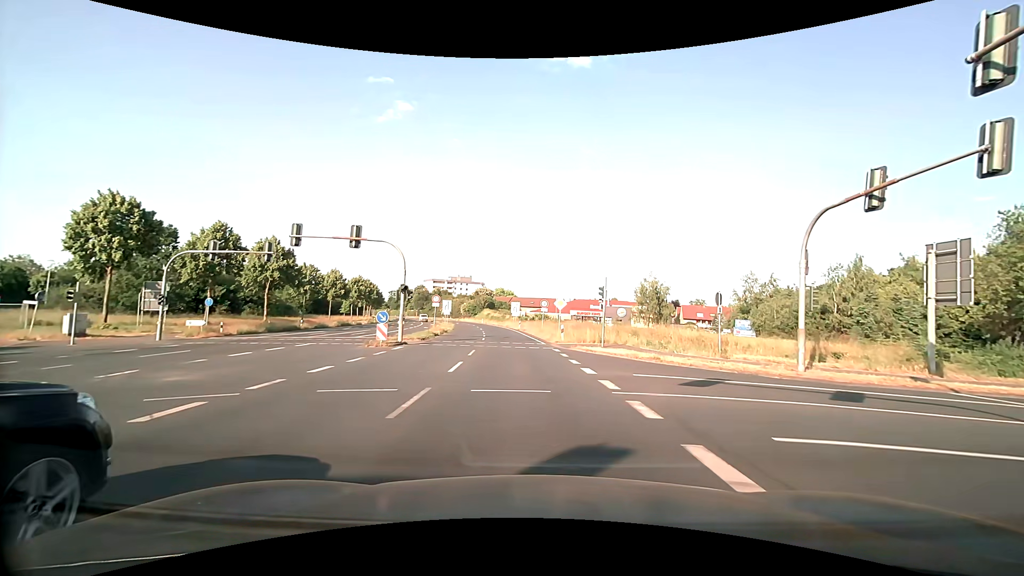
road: primary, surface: asphalt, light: Day
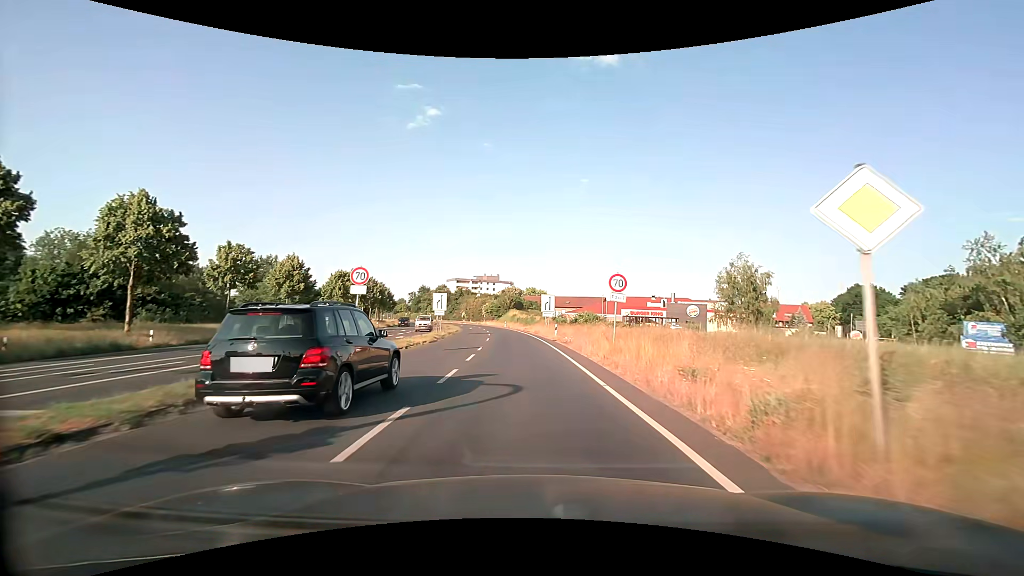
(-0.3, +28.3) m; -3°
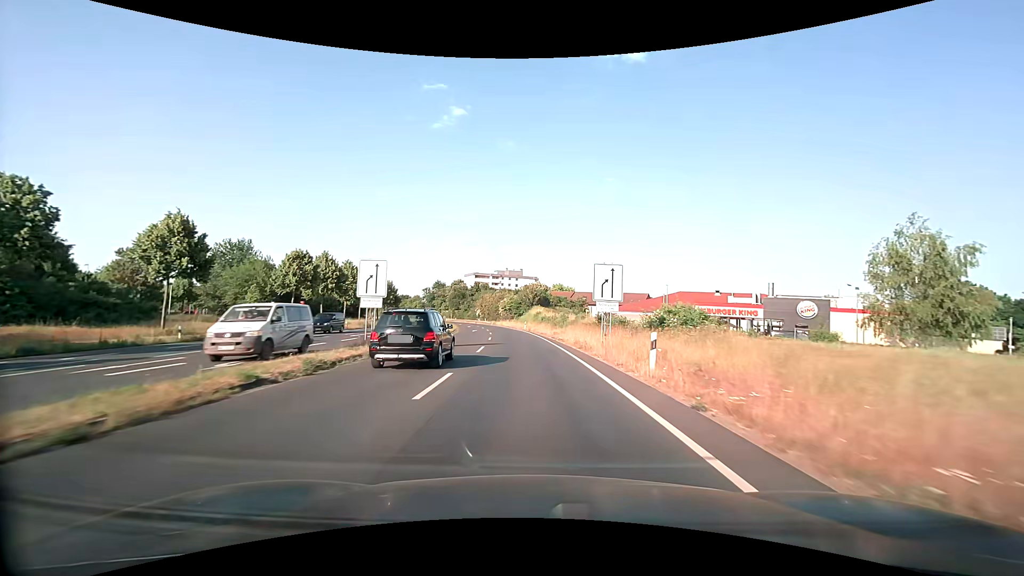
(-0.6, +26.1) m; -3°
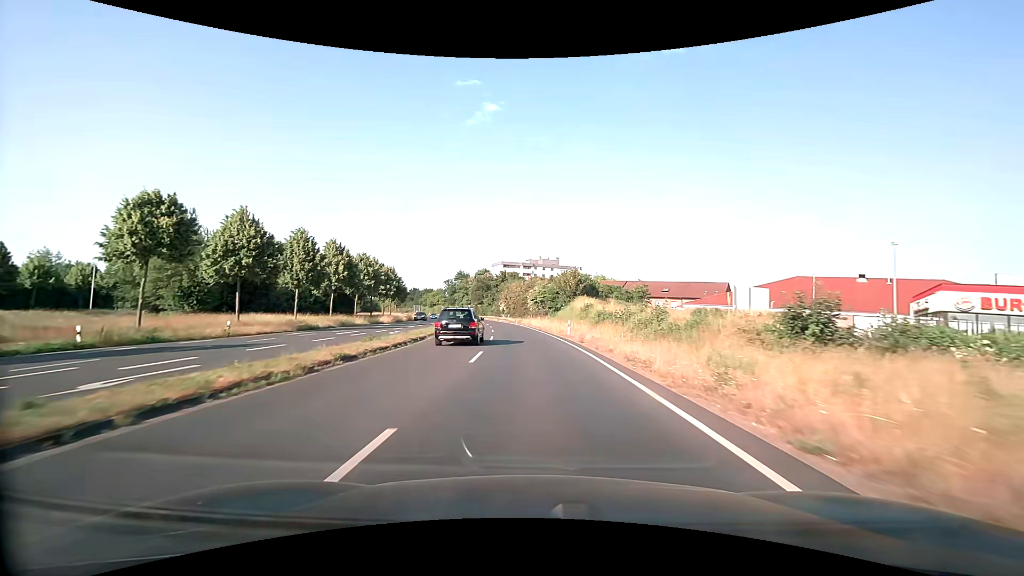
(-0.9, +30.9) m; -4°
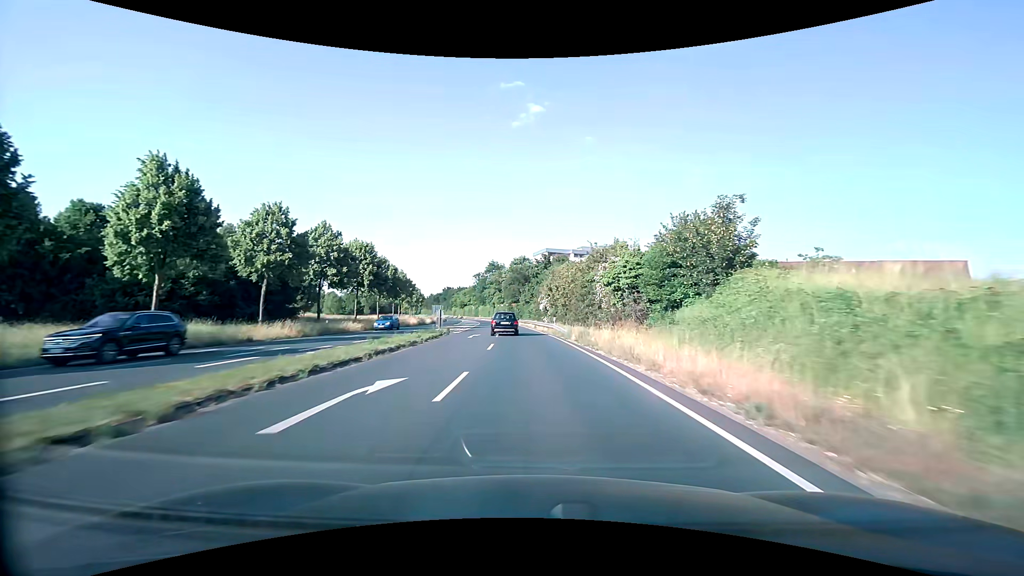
(-1.9, +42.3) m; -6°
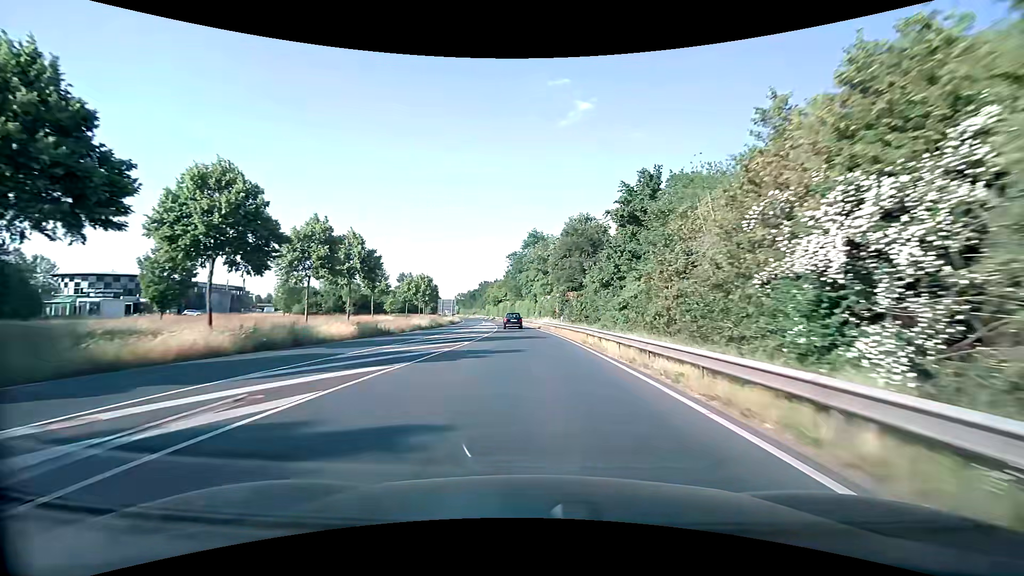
(-2.8, +53.5) m; -6°
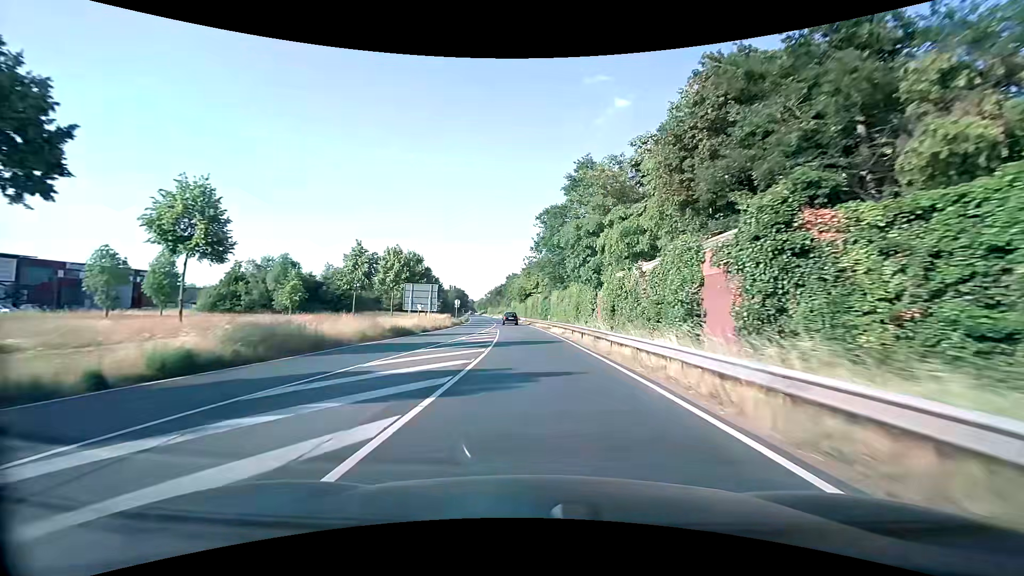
(-1.6, +42.9) m; -4°
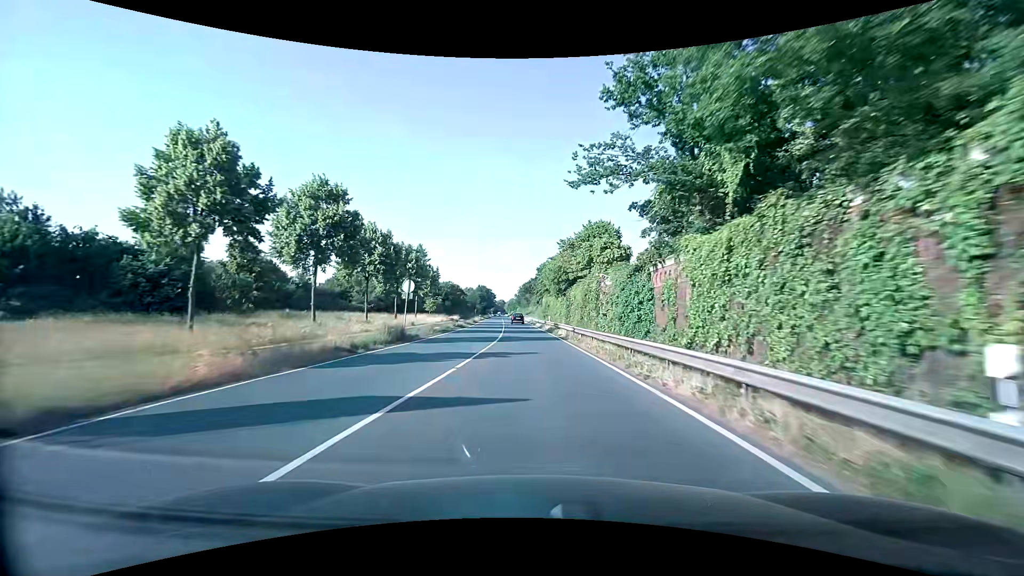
(-1.5, +43.0) m; -4°
(0, +10) (0, +20) (0, +30) (-1, +40) (-1, +50) (-2, +60) (-2, +70) (-3, +80) (-4, +90) (-4, +100) m
